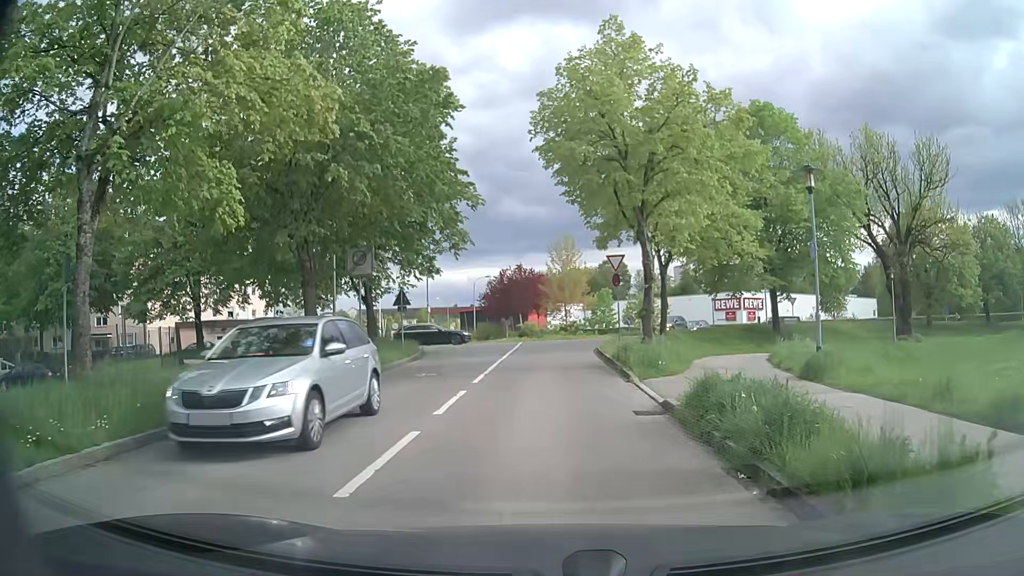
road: residential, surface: asphalt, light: Day
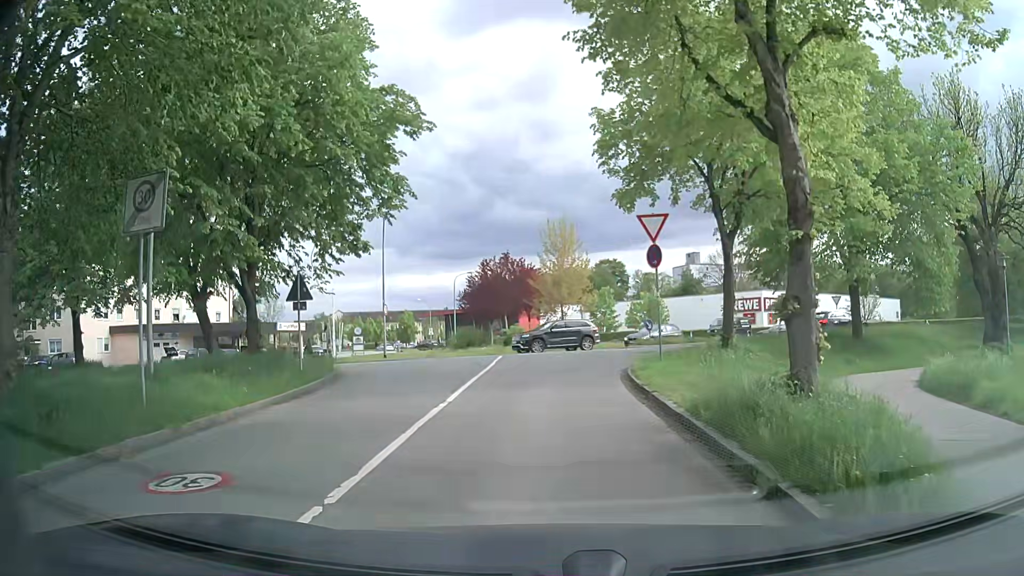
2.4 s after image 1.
(+0.1, +11.5) m; +1°
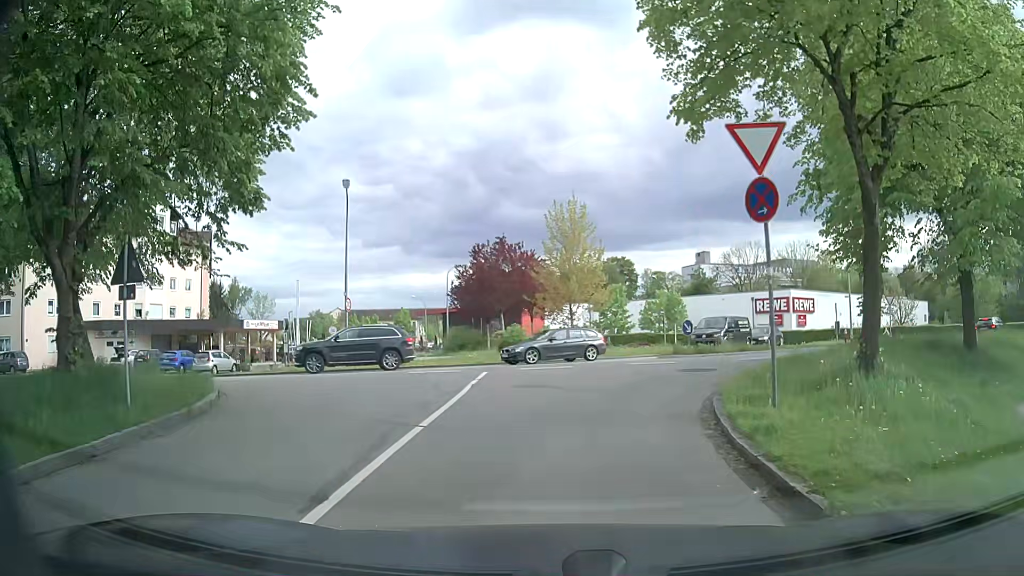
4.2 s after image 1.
(0.0, +8.1) m; 0°
(0, +10) (+4, +19) (+11, +26) (+19, +32) (+25, +40) (+27, +50) (+22, +58) (+14, +65) (+6, +70) (-2, +76) m
